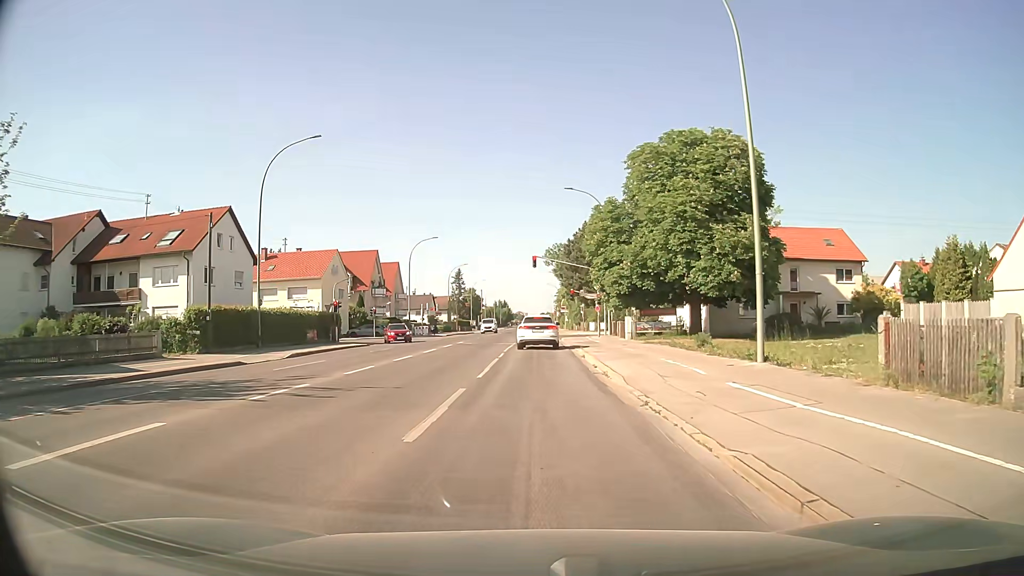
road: secondary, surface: asphalt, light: Day
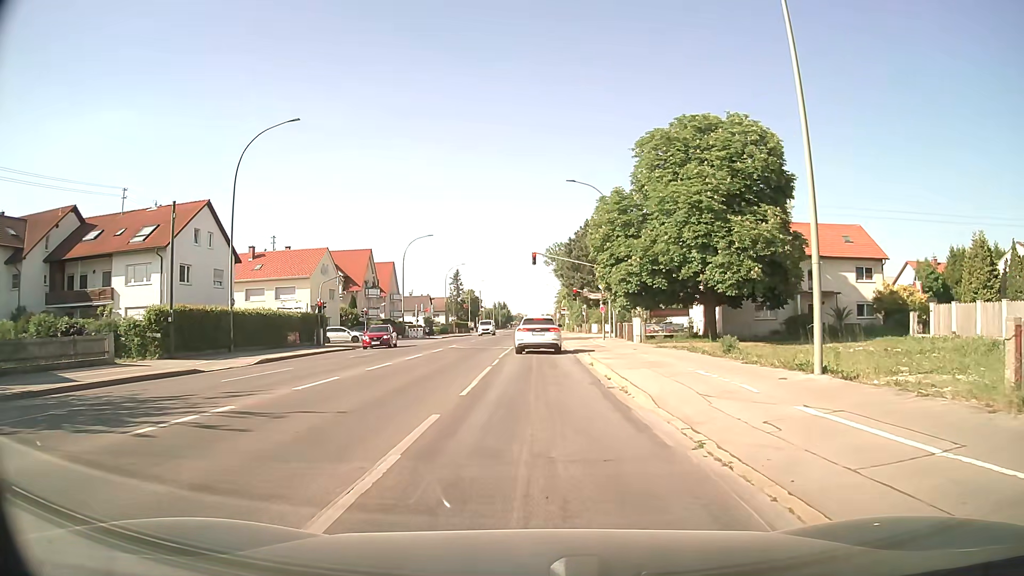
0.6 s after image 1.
(0.0, +3.6) m; 0°
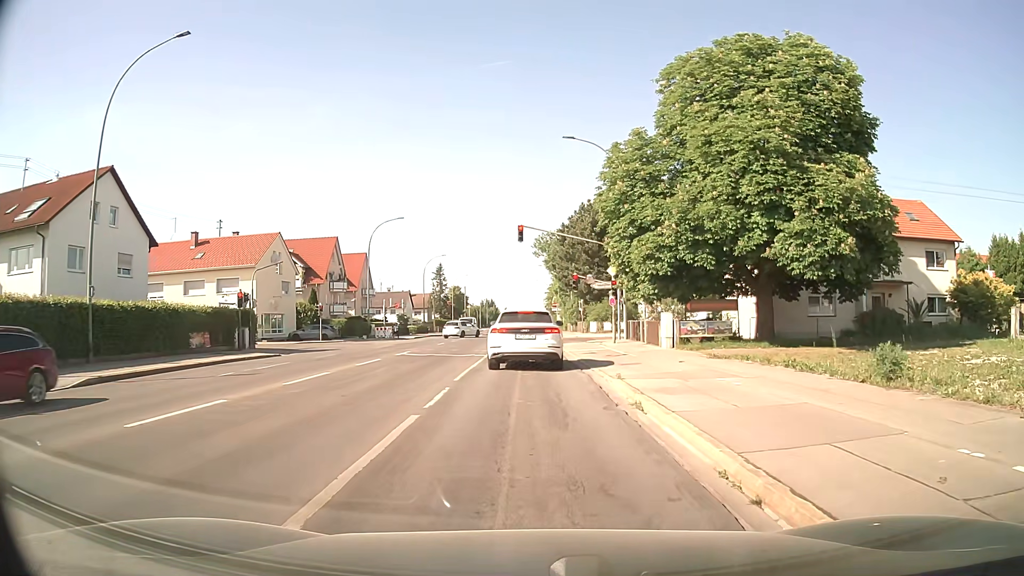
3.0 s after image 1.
(+0.1, +11.4) m; +1°
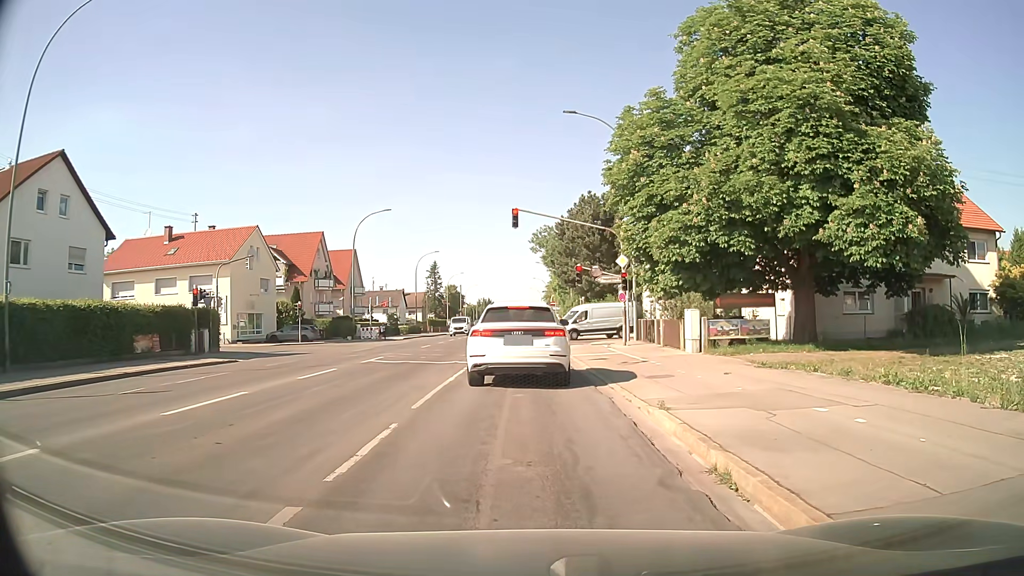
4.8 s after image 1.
(0.0, +4.5) m; -1°
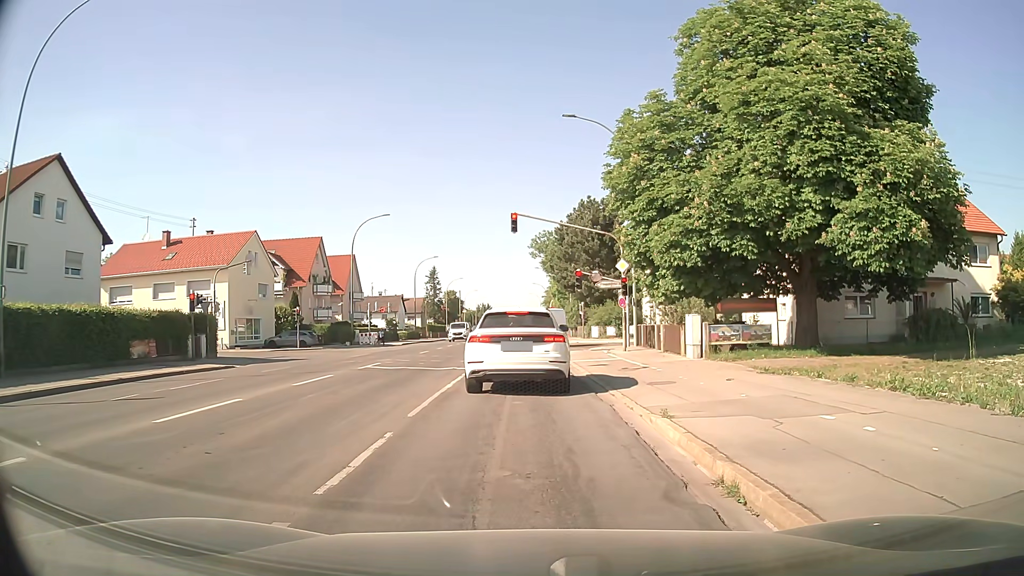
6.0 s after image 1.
(0.0, +0.3) m; 0°
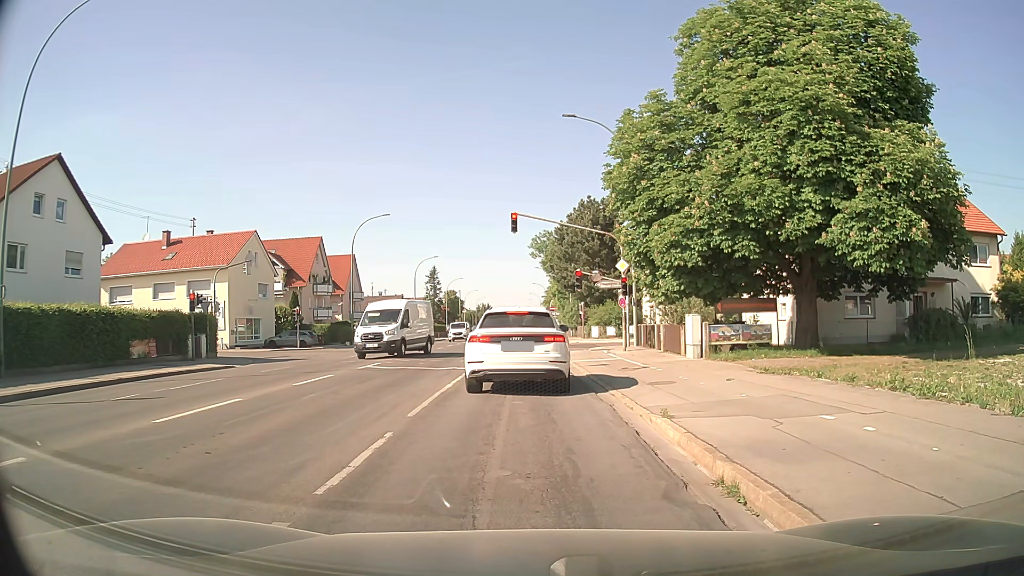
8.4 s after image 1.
(0.0, 0.0) m; 0°
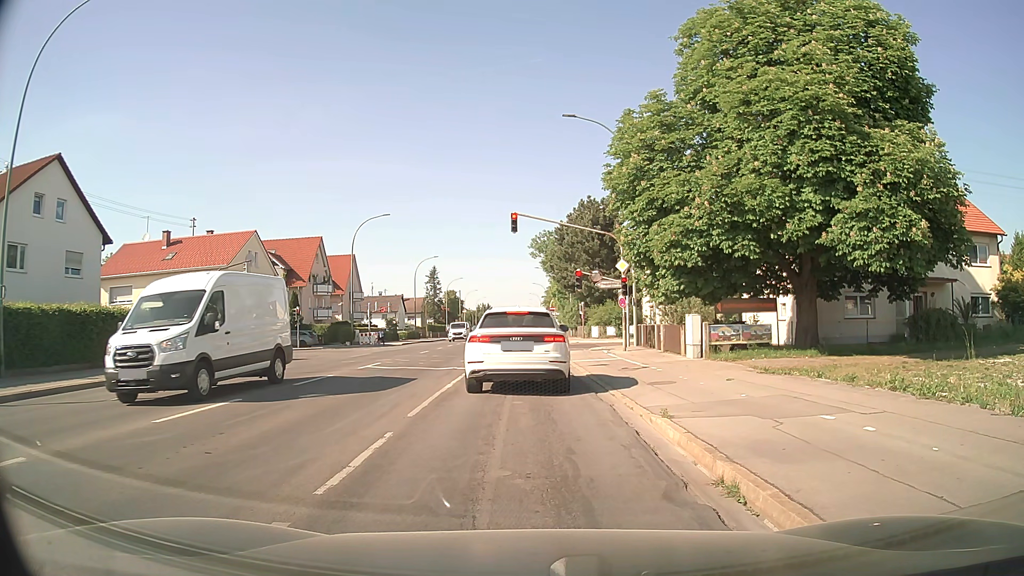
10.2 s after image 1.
(0.0, 0.0) m; 0°
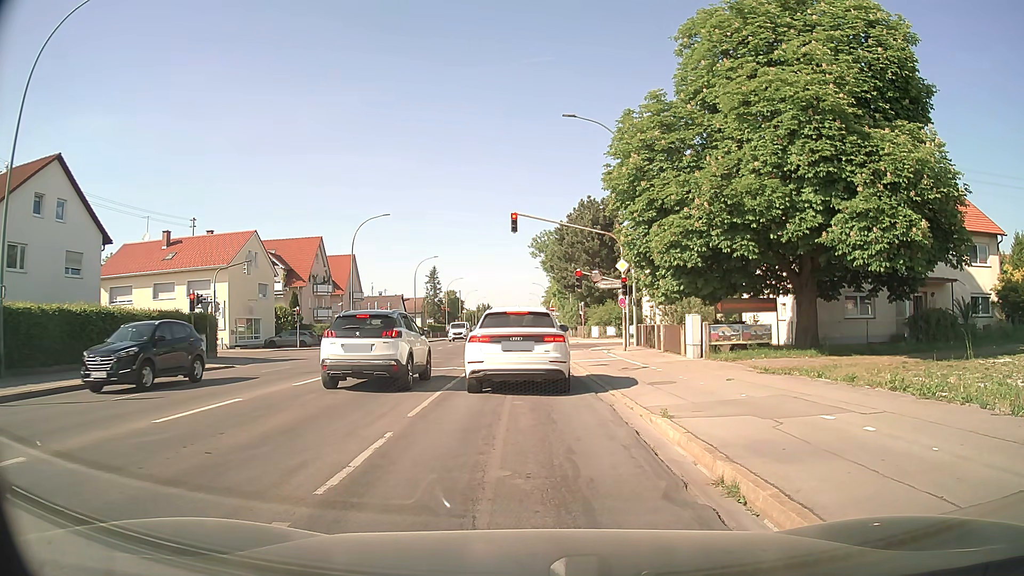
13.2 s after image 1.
(0.0, 0.0) m; 0°
(0, +10) (0, +20) (0, +30) (0, +40) (0, +50) (0, +60) (0, +70) (0, +80) (0, +90) (0, +100) m
